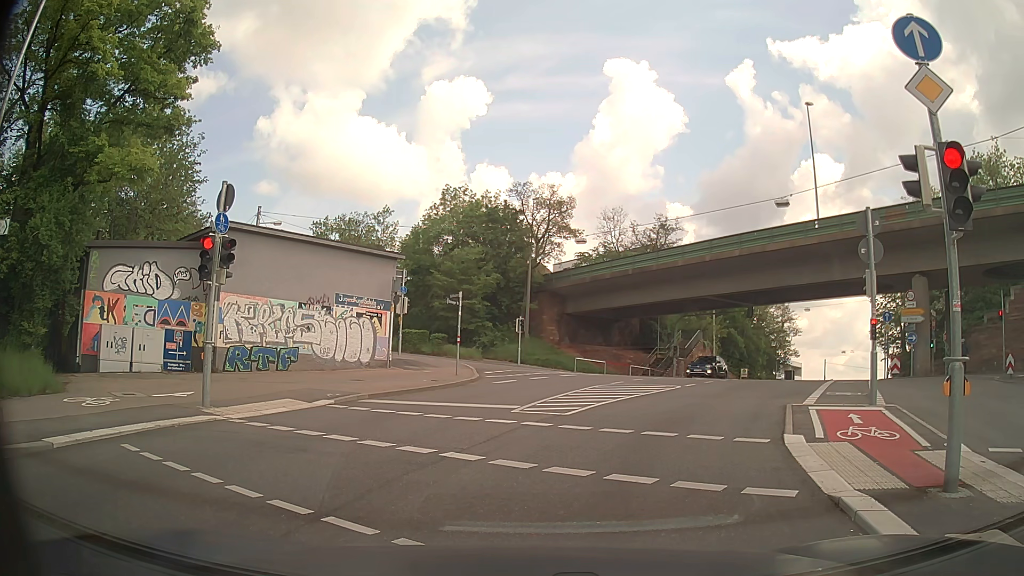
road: secondary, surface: asphalt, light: Day
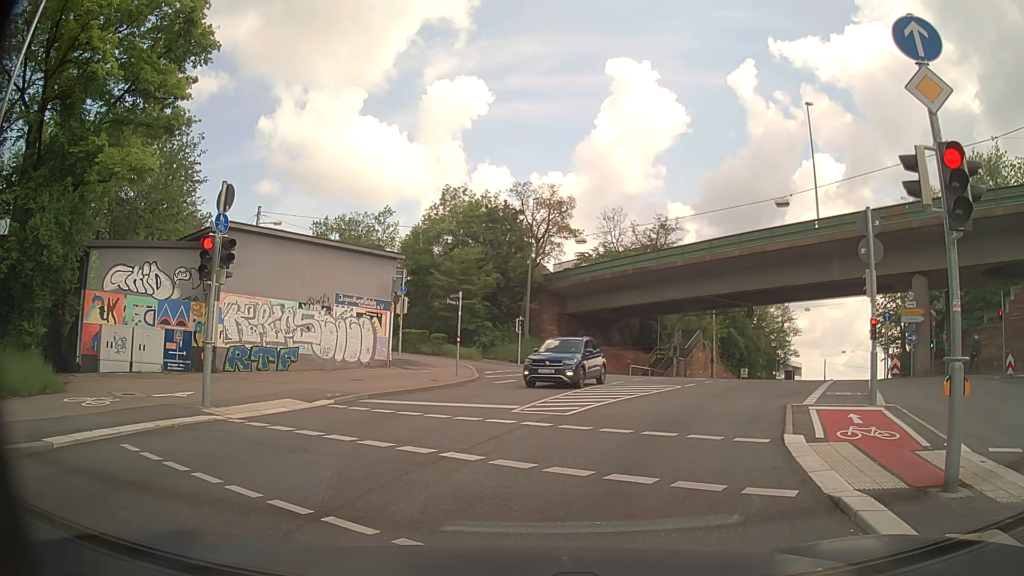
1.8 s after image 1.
(0.0, 0.0) m; 0°
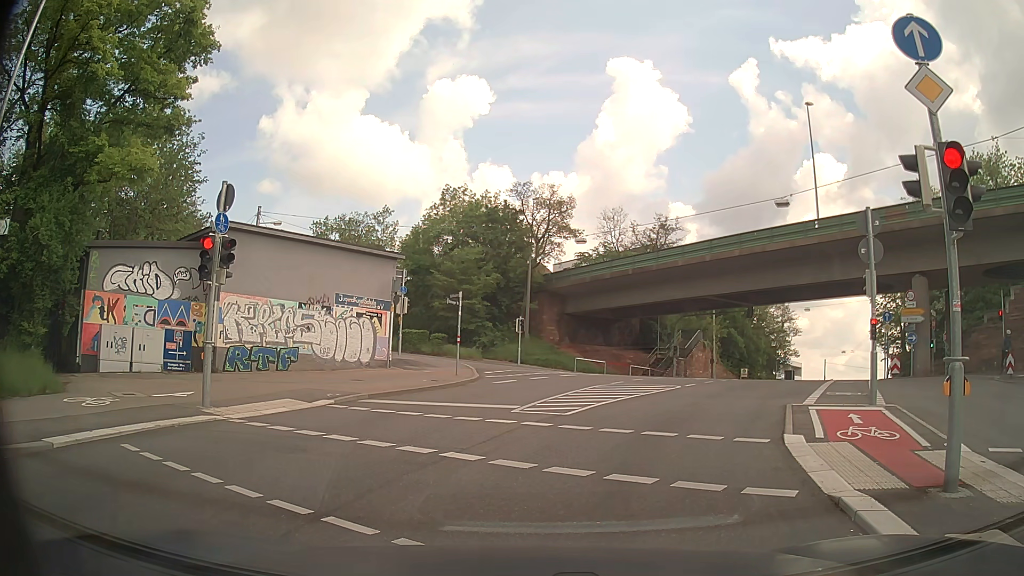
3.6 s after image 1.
(0.0, 0.0) m; 0°
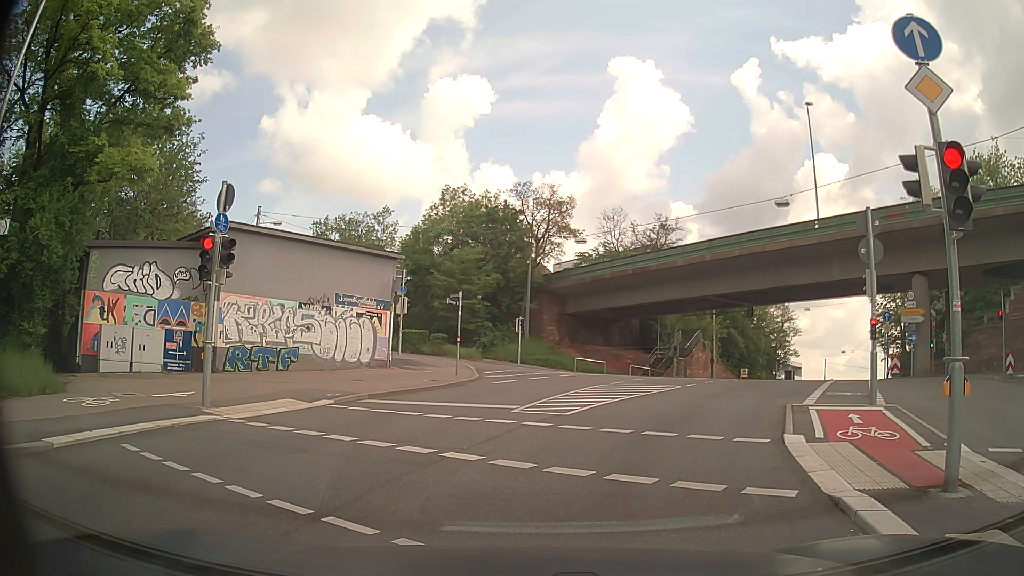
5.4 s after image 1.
(0.0, 0.0) m; 0°
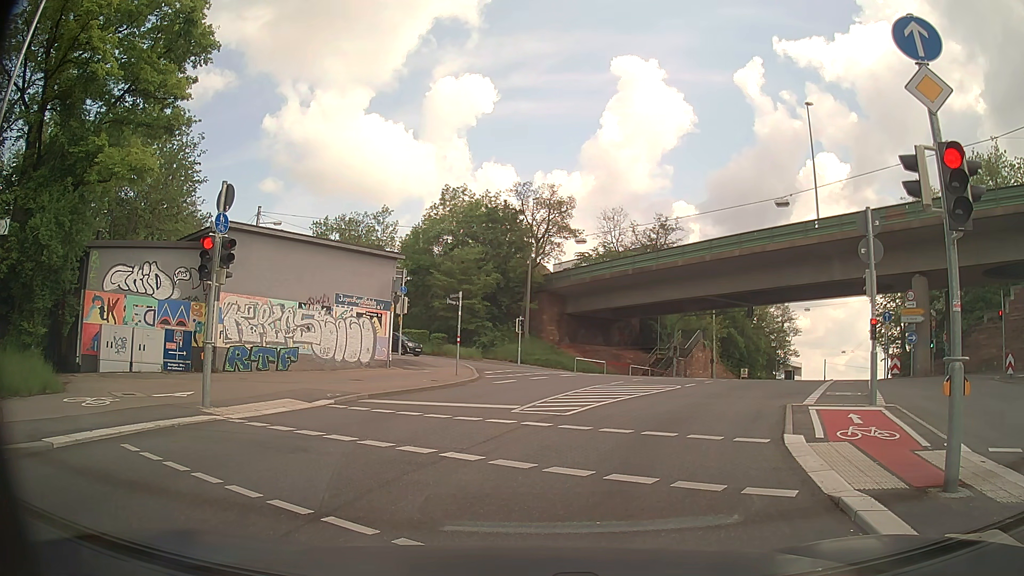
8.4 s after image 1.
(0.0, 0.0) m; 0°
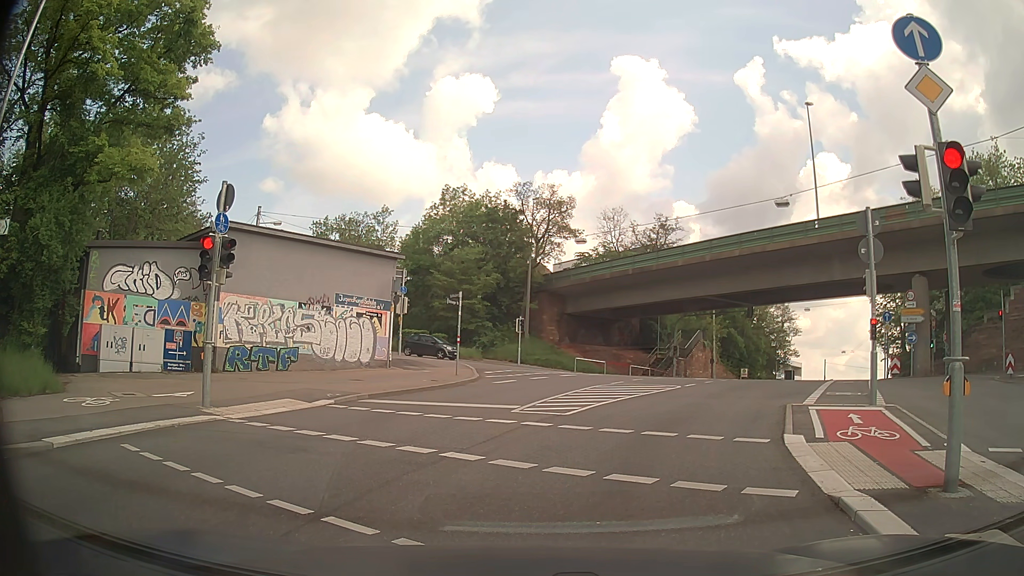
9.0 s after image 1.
(0.0, 0.0) m; 0°
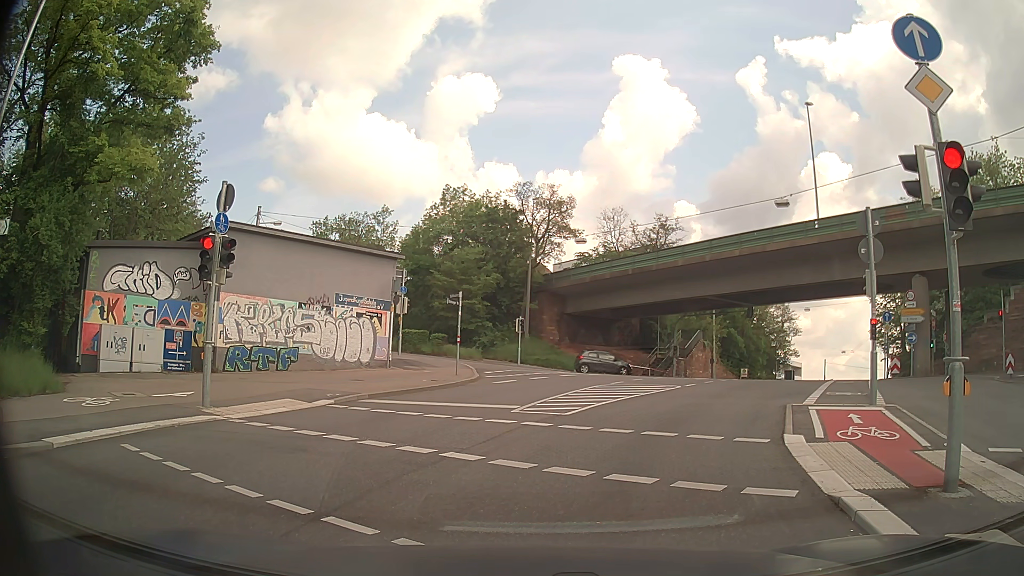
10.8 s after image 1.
(0.0, 0.0) m; 0°
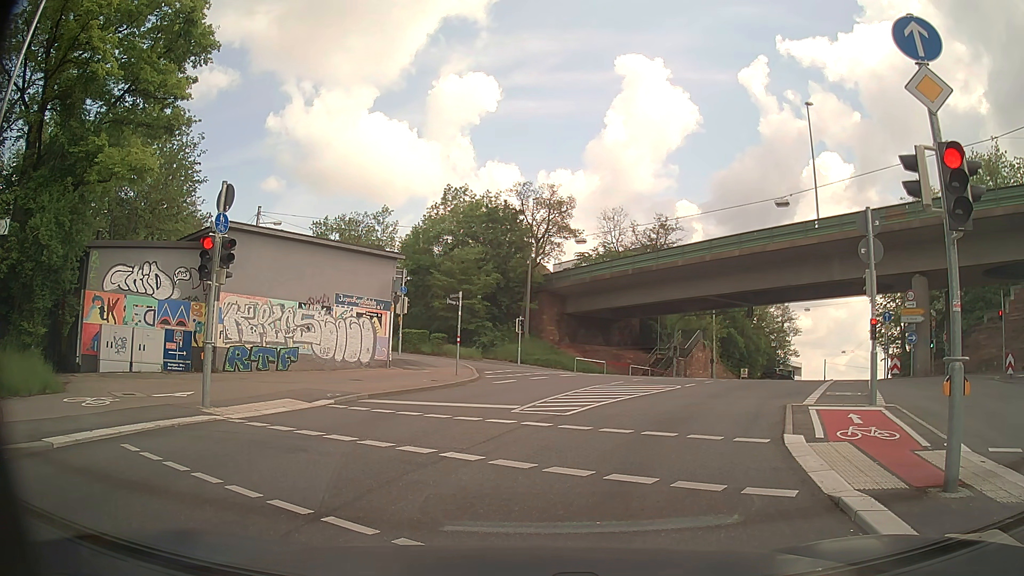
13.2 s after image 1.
(0.0, 0.0) m; 0°
(+1, +10) (+5, +19) (+10, +28) (+15, +37) (+20, +45) (+25, +54) (+31, +62) (+37, +70) (+42, +78) (+48, +86) m
